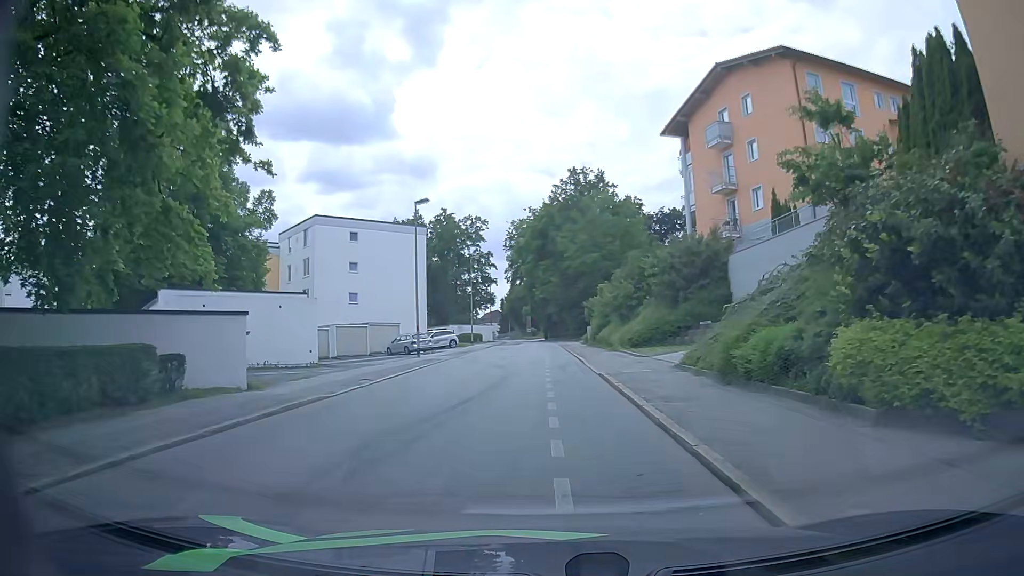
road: residential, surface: asphalt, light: Day
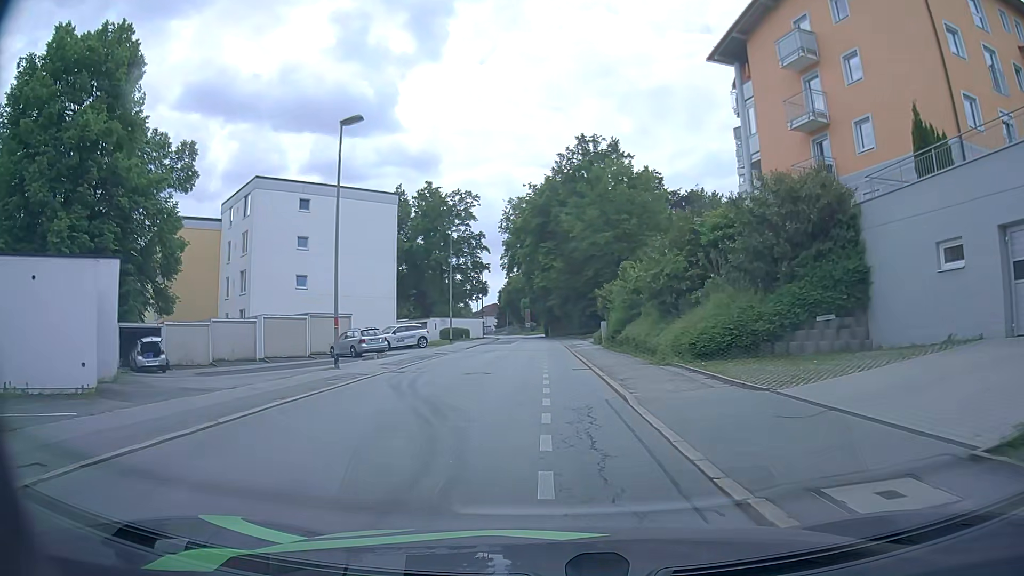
(0.0, +13.6) m; 0°
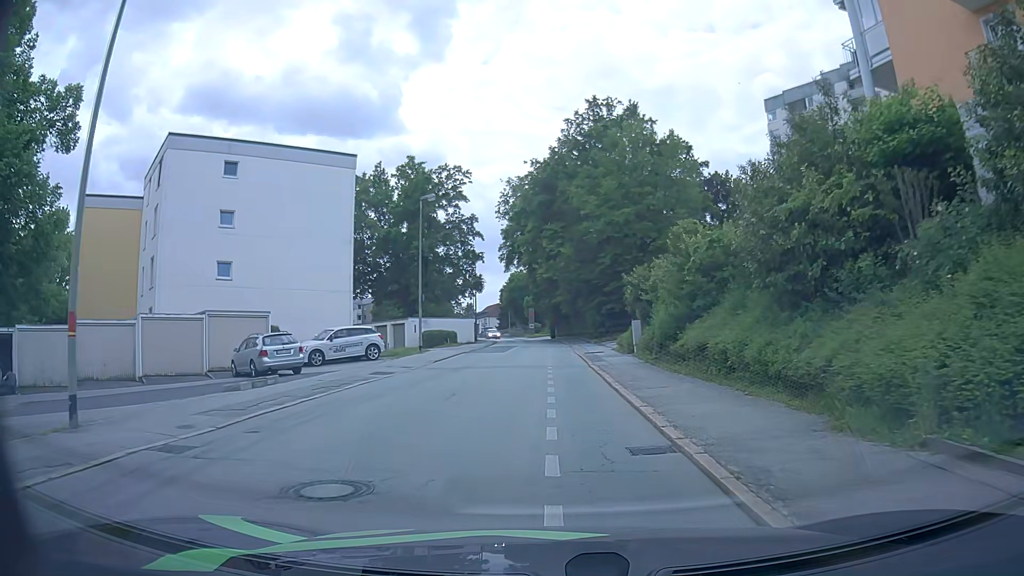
(+0.1, +13.1) m; 0°
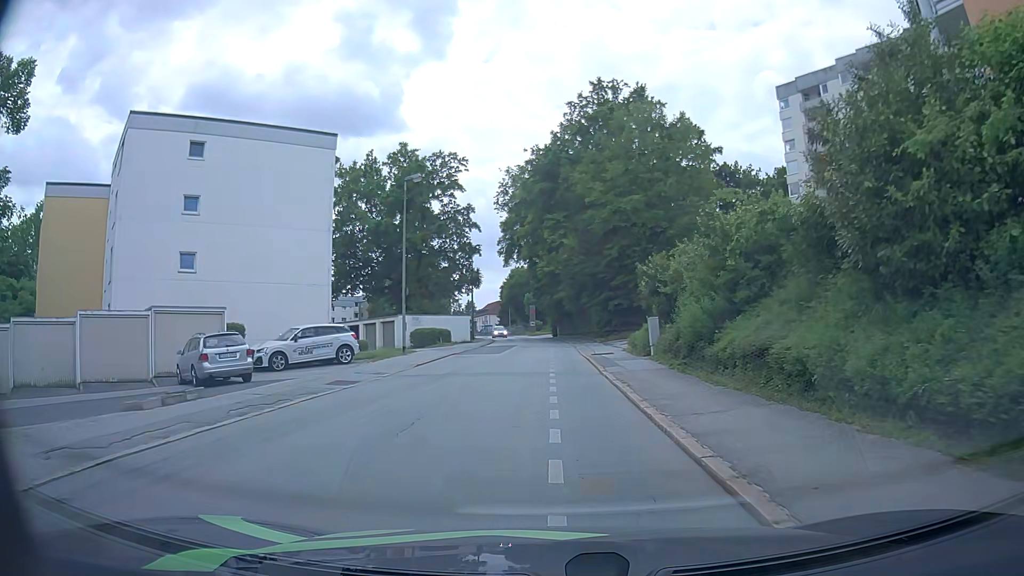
(0.0, +4.3) m; 0°
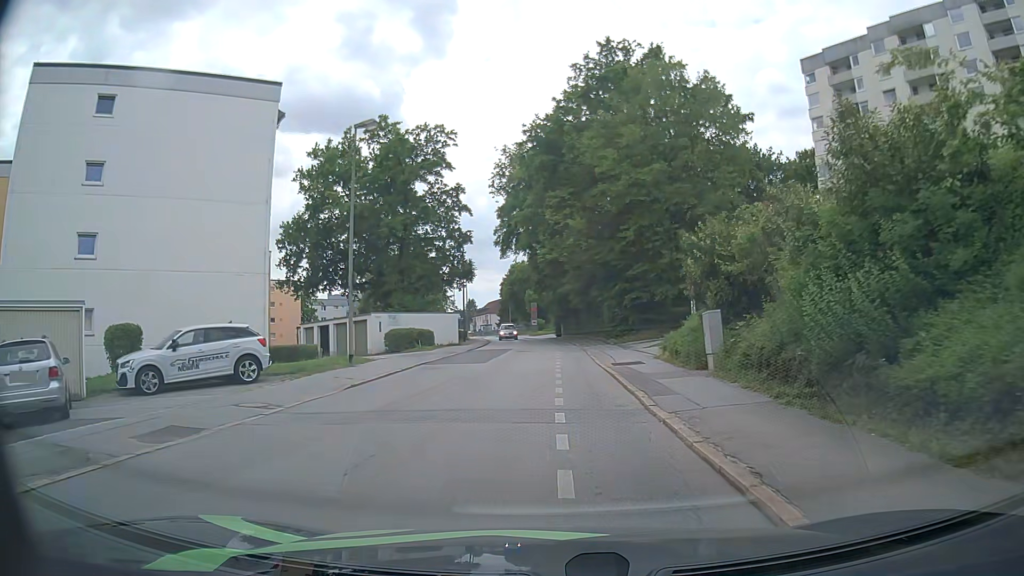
(-0.1, +8.6) m; 0°
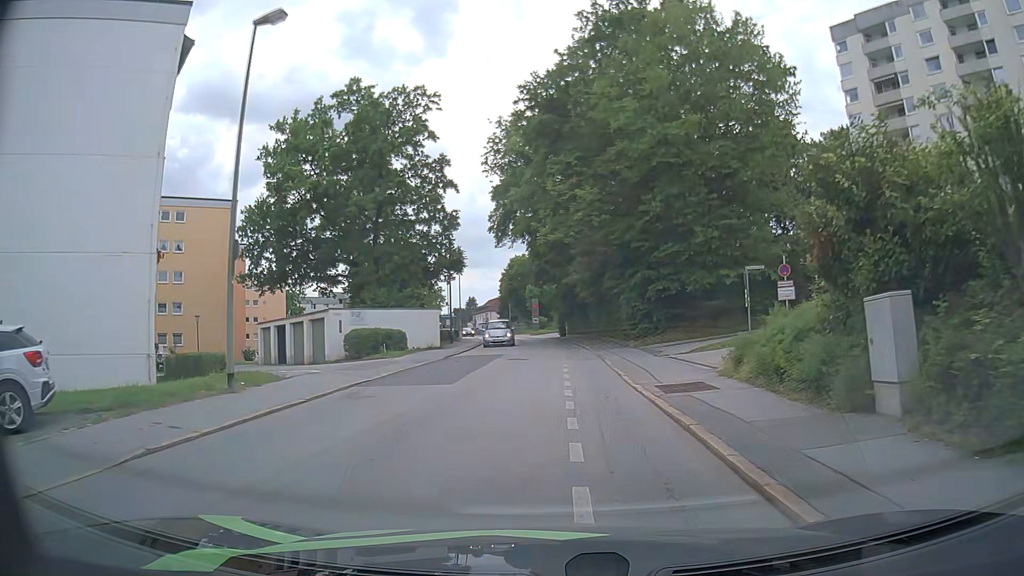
(0.0, +8.7) m; 0°
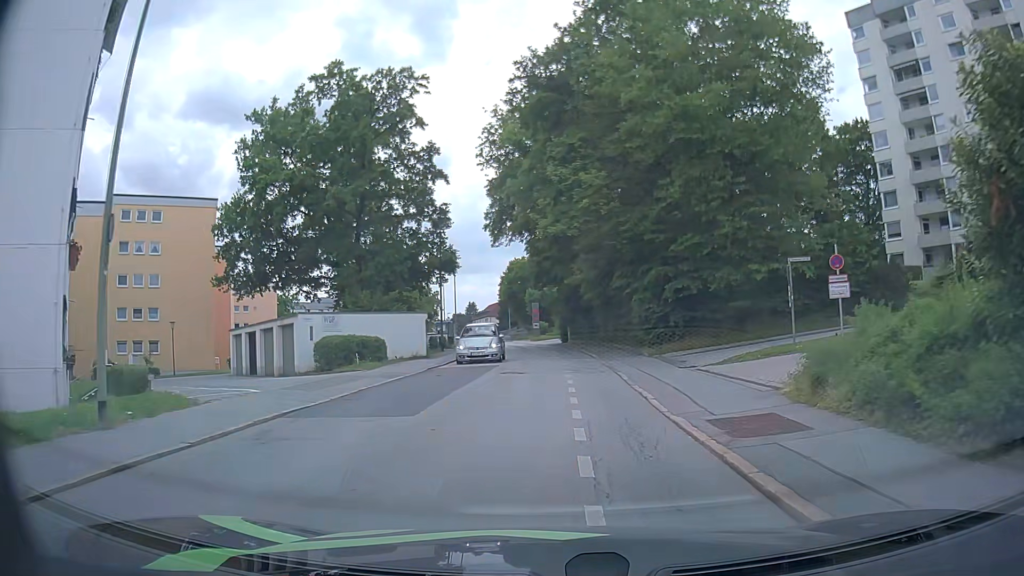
(0.0, +4.4) m; -1°
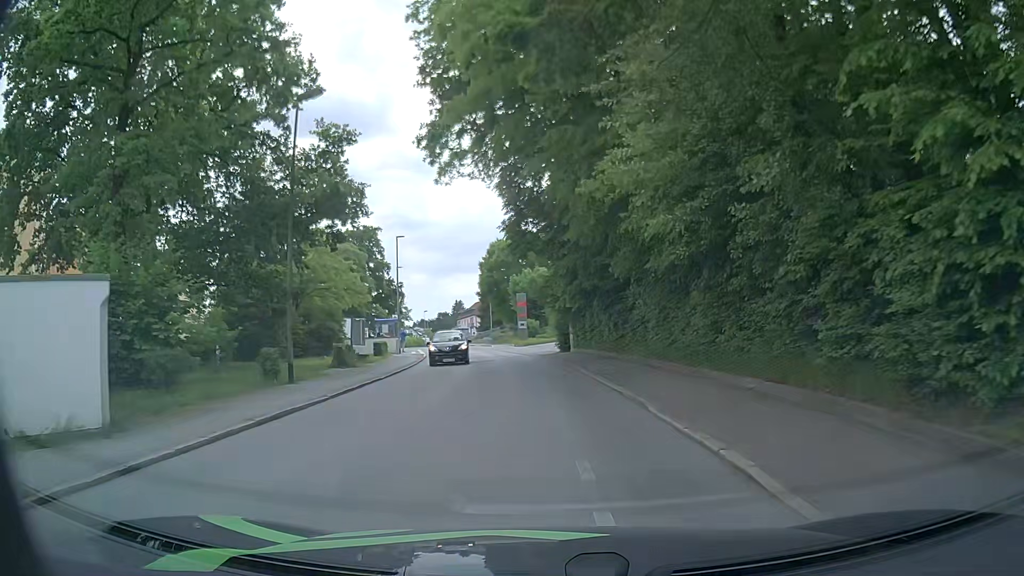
(+0.3, +24.3) m; +1°
(0, +10) (0, +20) (-1, +30) (-3, +40) (-4, +50) (-6, +60) (-7, +69) (-9, +79) (-11, +89) (-15, +98) m
